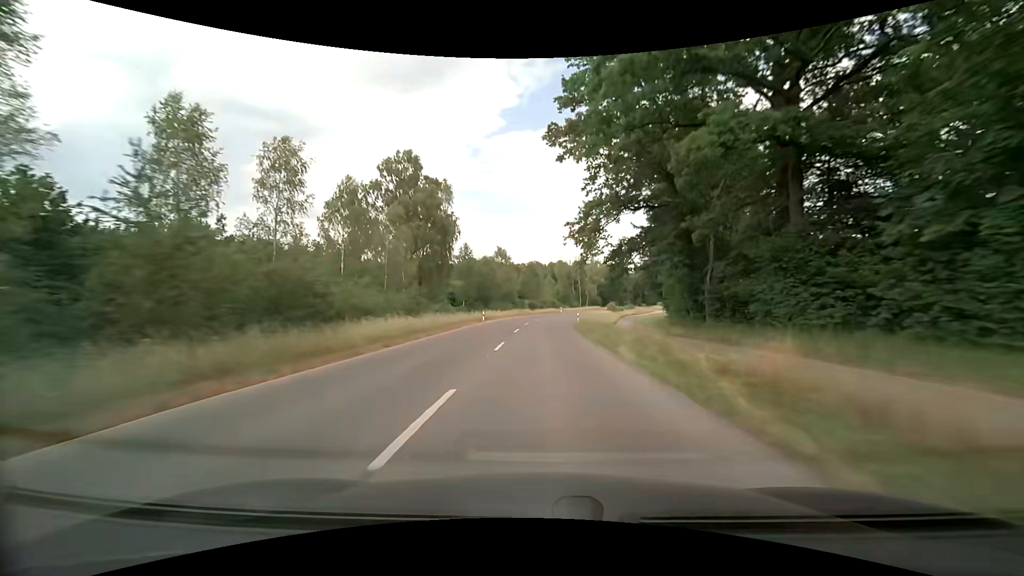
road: tertiary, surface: asphalt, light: Day
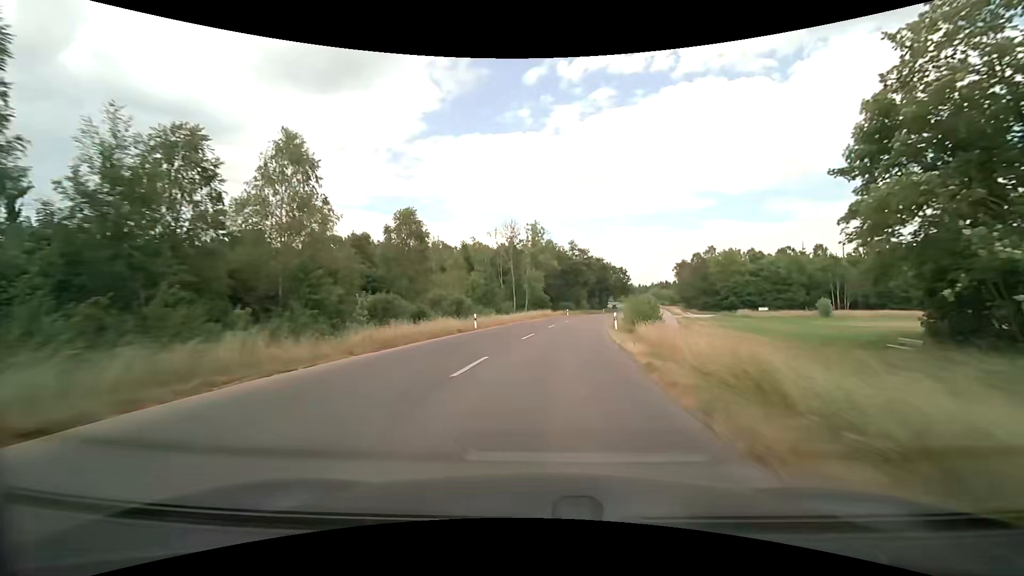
(+3.0, +65.7) m; +8°
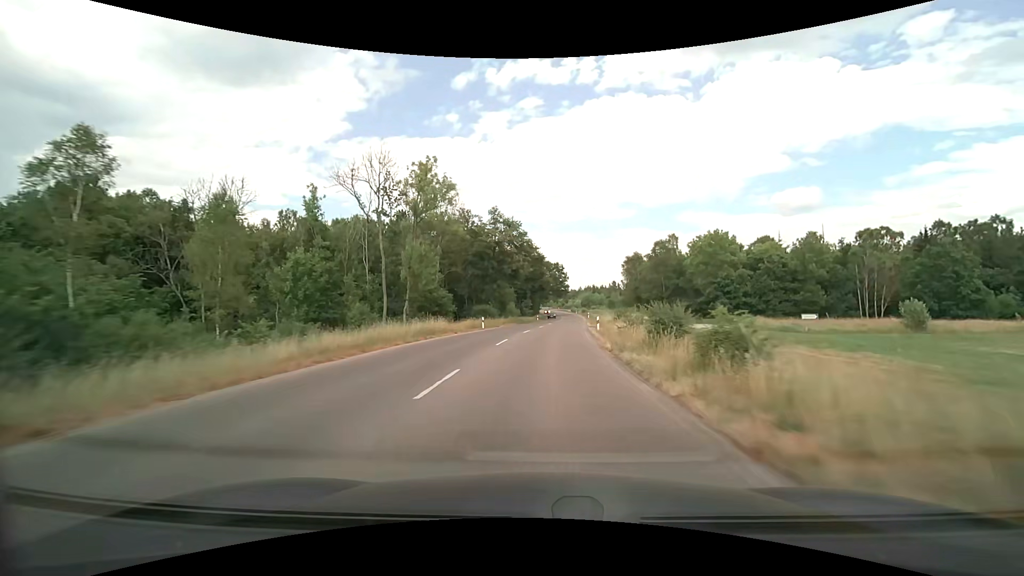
(+3.0, +37.5) m; +9°
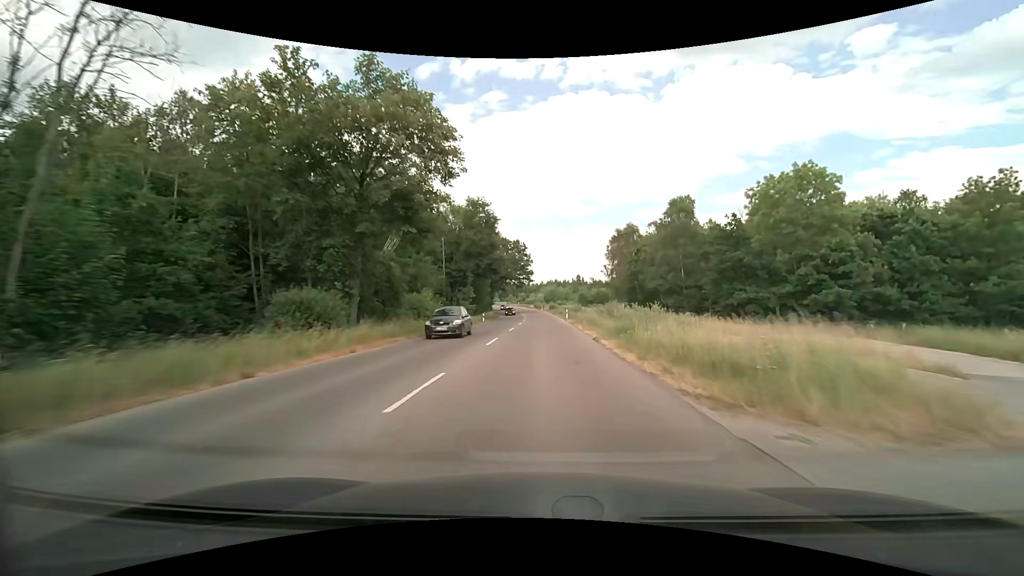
(+1.6, +36.9) m; +5°
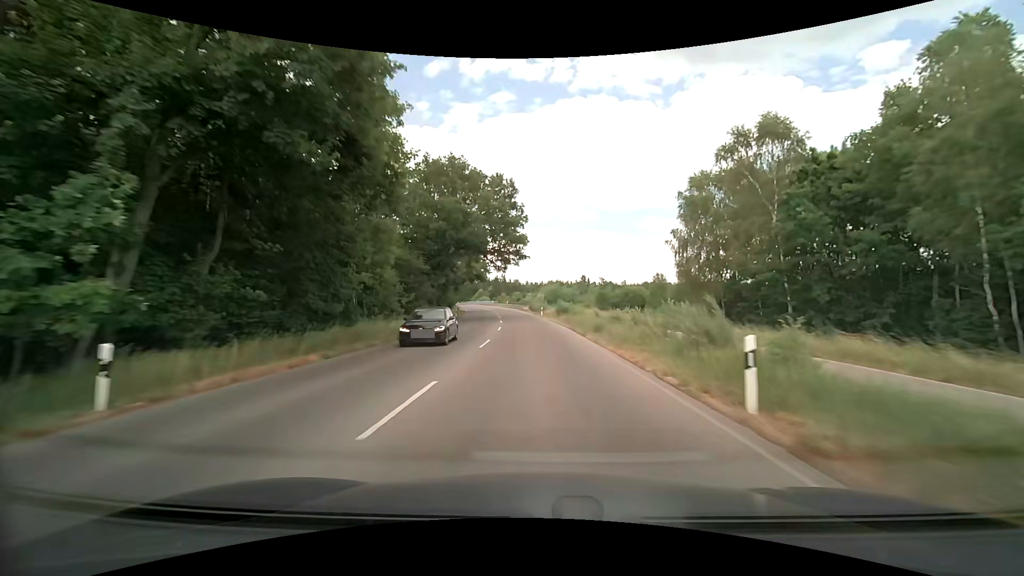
(+0.4, +49.2) m; 0°
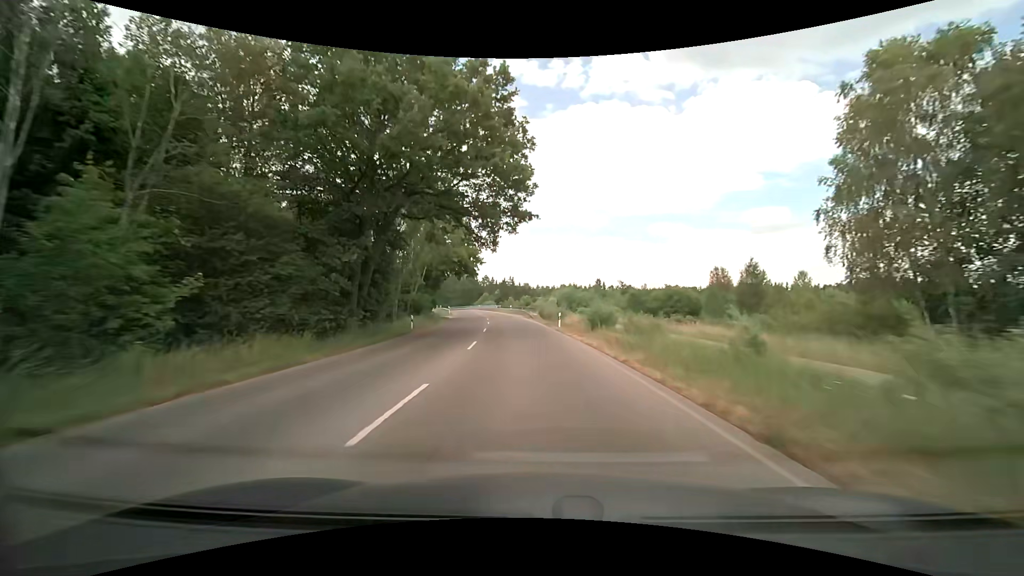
(-0.1, +24.2) m; -1°
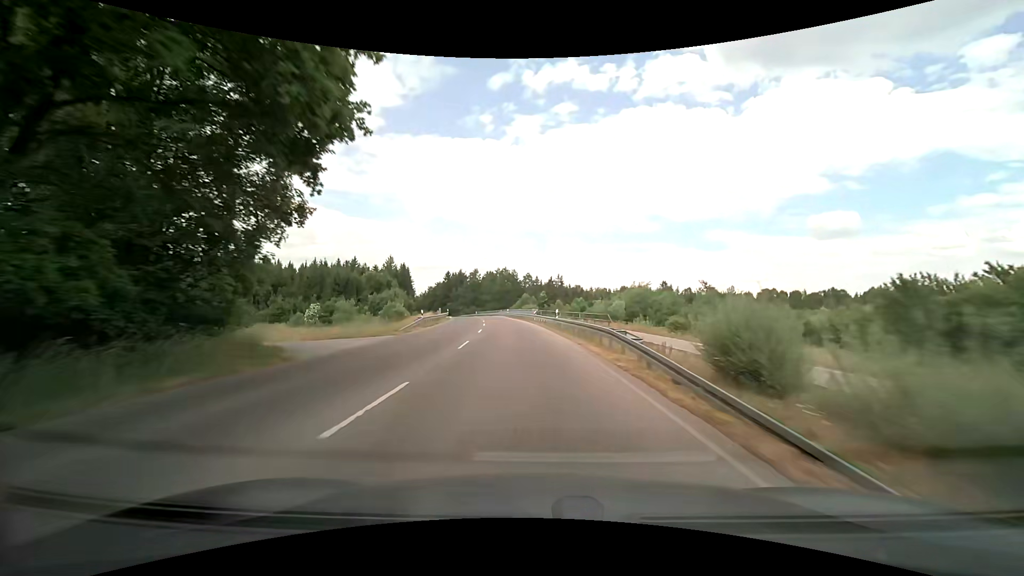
(-2.4, +48.1) m; -6°
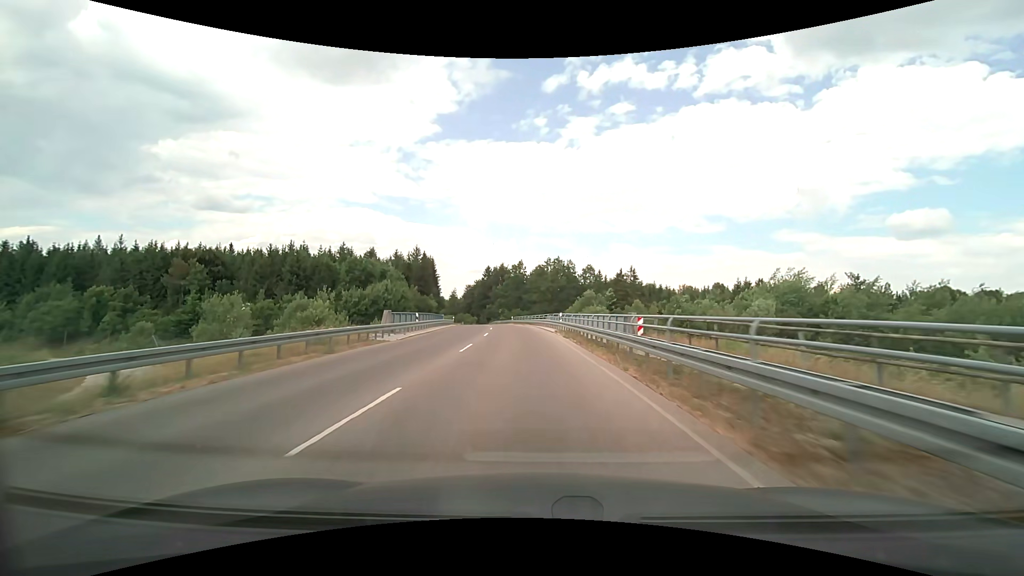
(-2.7, +48.5) m; -6°
(0, +10) (0, +20) (-1, +30) (-1, +40) (-2, +50) (-3, +60) (-4, +70) (-6, +80) (-7, +90) (-9, +99) m
